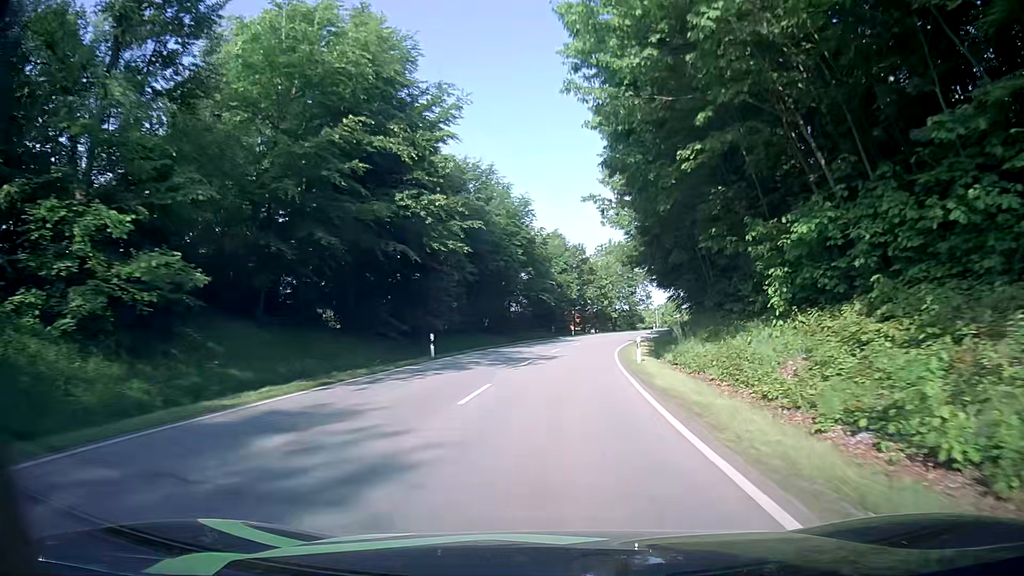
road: secondary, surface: asphalt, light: Day
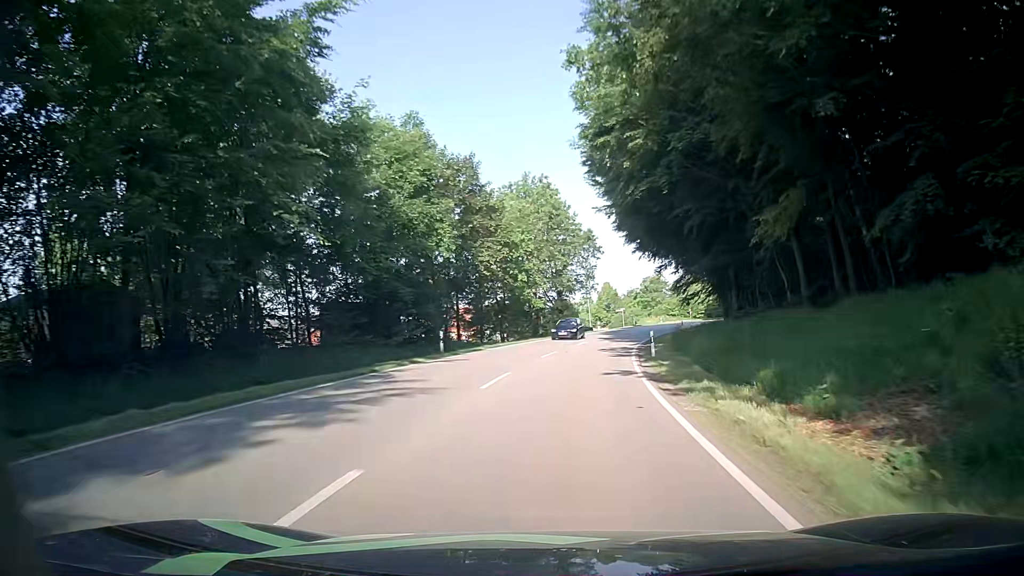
(+2.6, +44.7) m; +7°
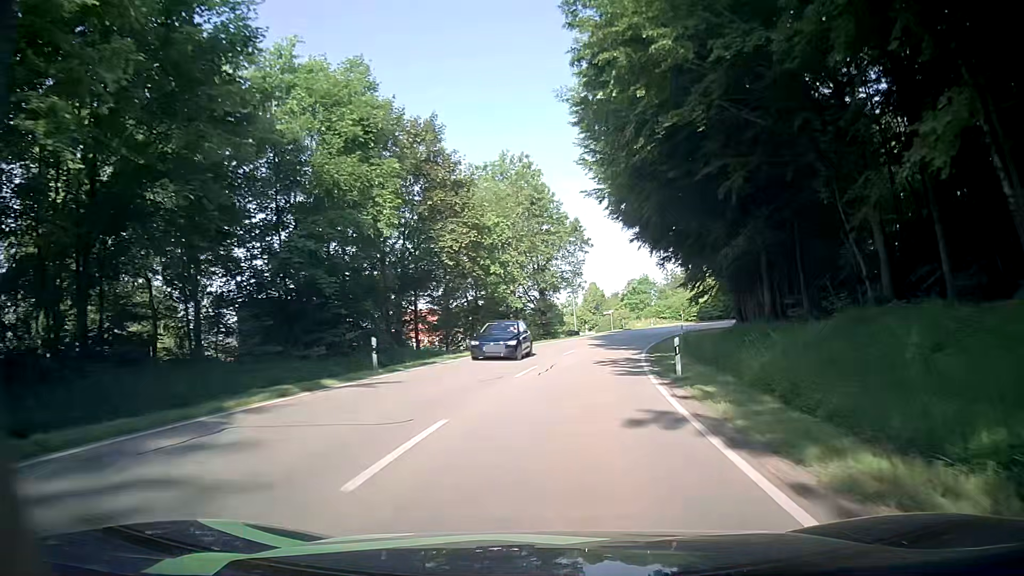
(+0.1, +8.3) m; +1°
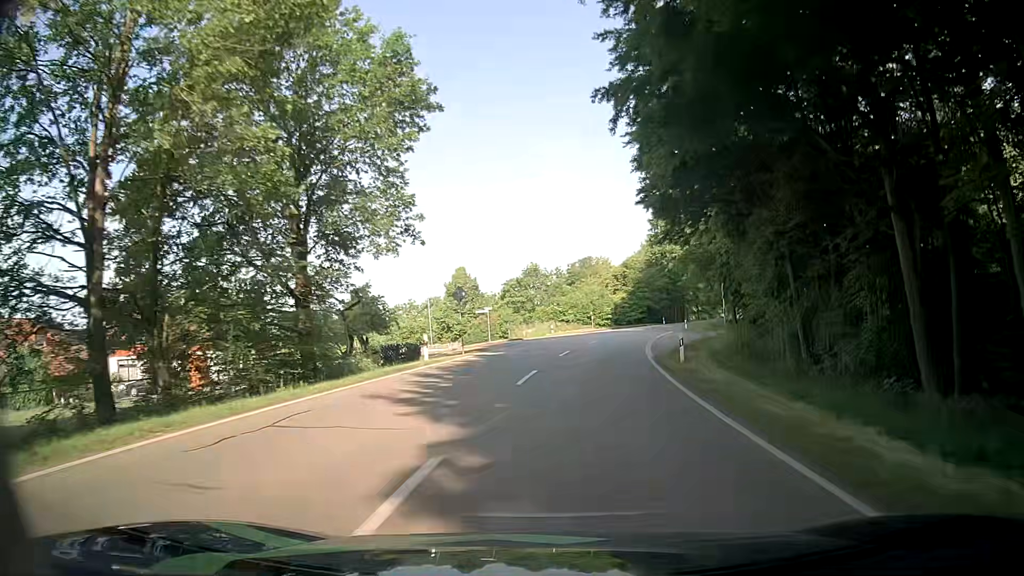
(+3.0, +37.4) m; +10°
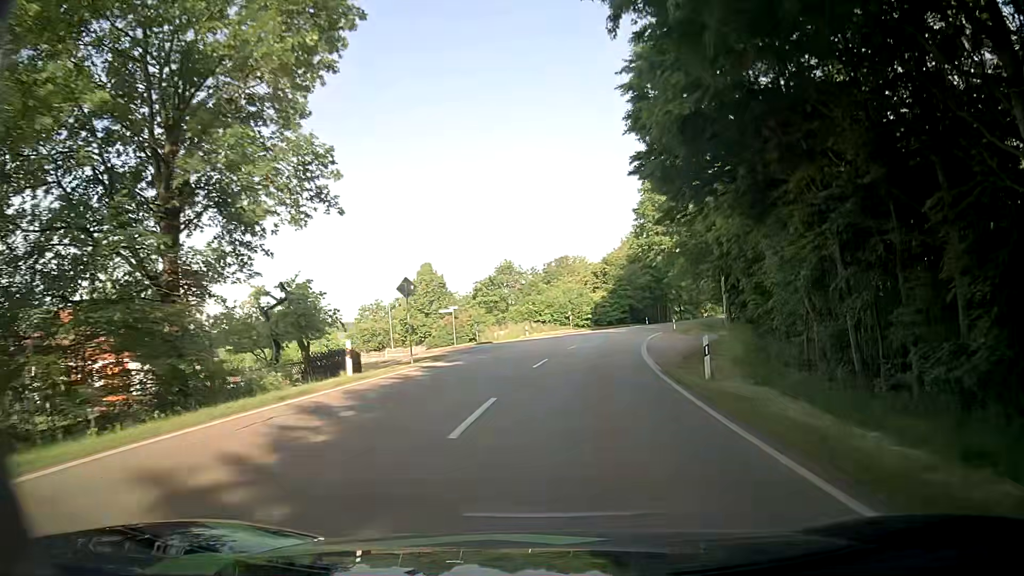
(+0.2, +6.6) m; +3°
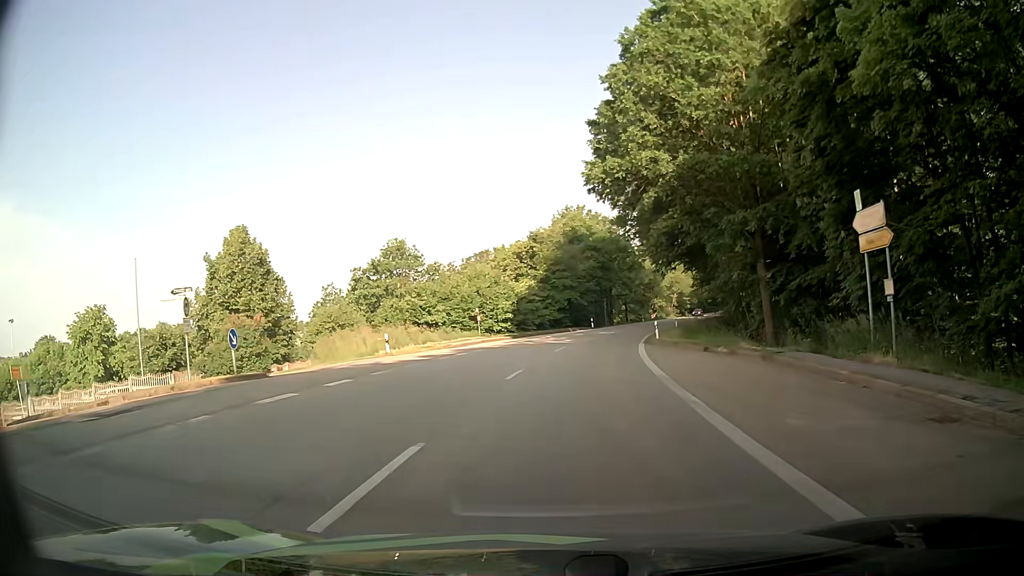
(+1.5, +27.7) m; +6°
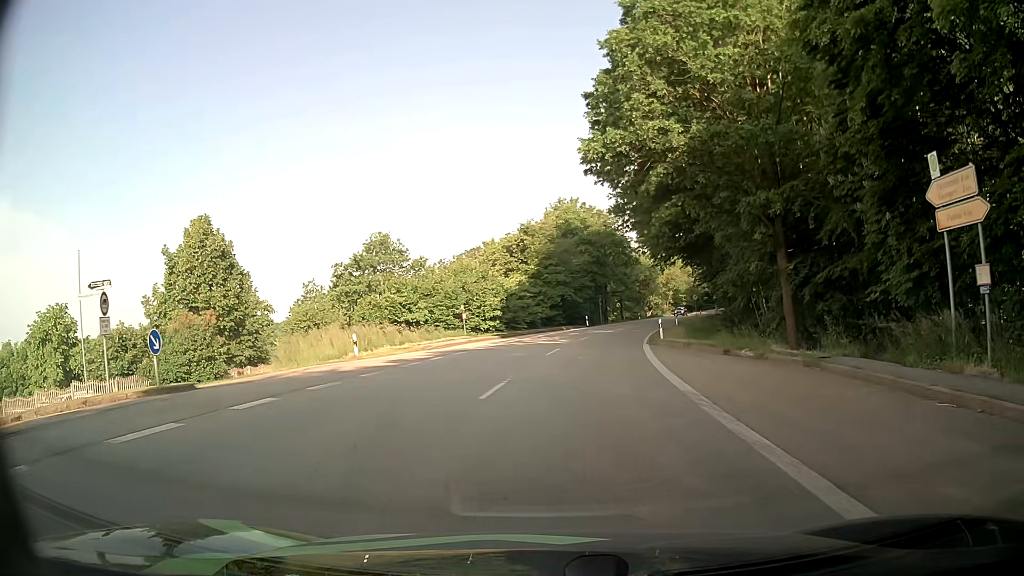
(0.0, +3.7) m; +2°
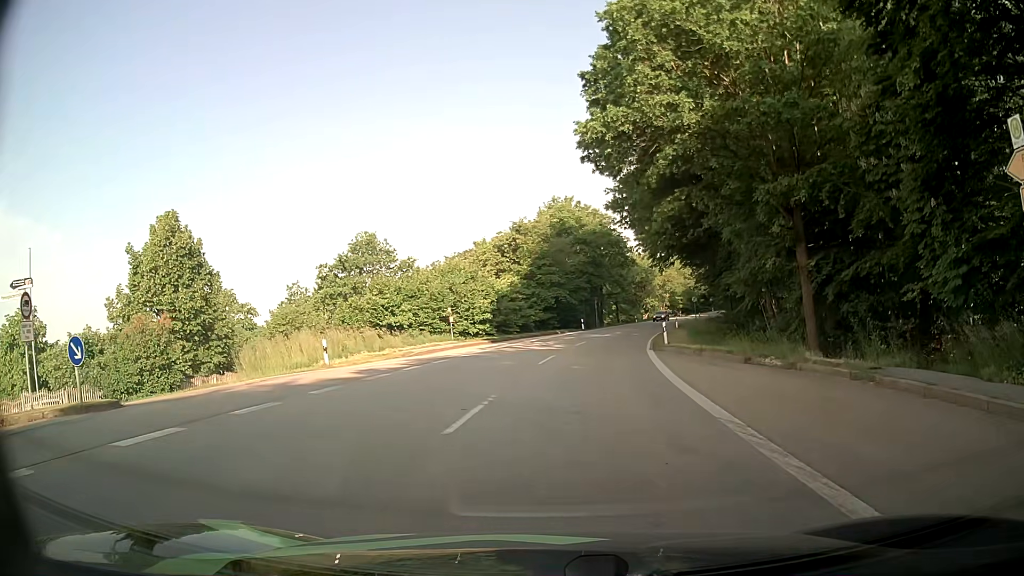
(0.0, +2.8) m; -1°
